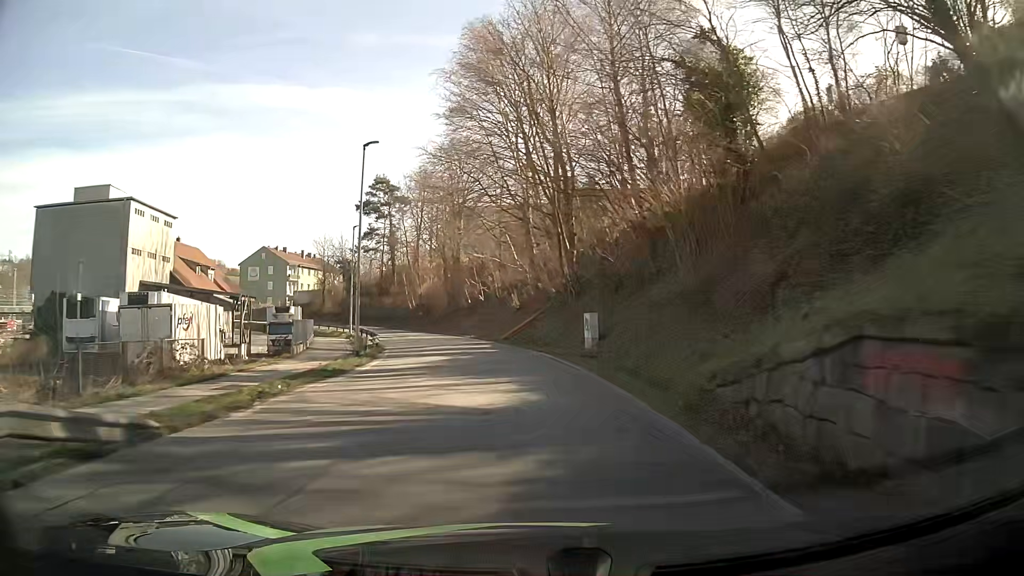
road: residential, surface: asphalt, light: Day
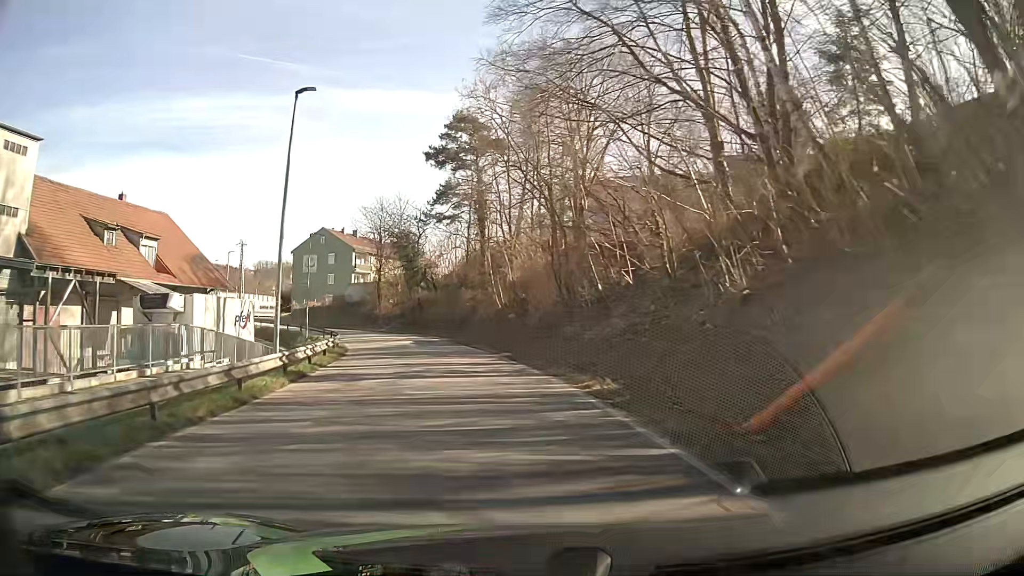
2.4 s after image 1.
(-2.5, +31.7) m; -11°
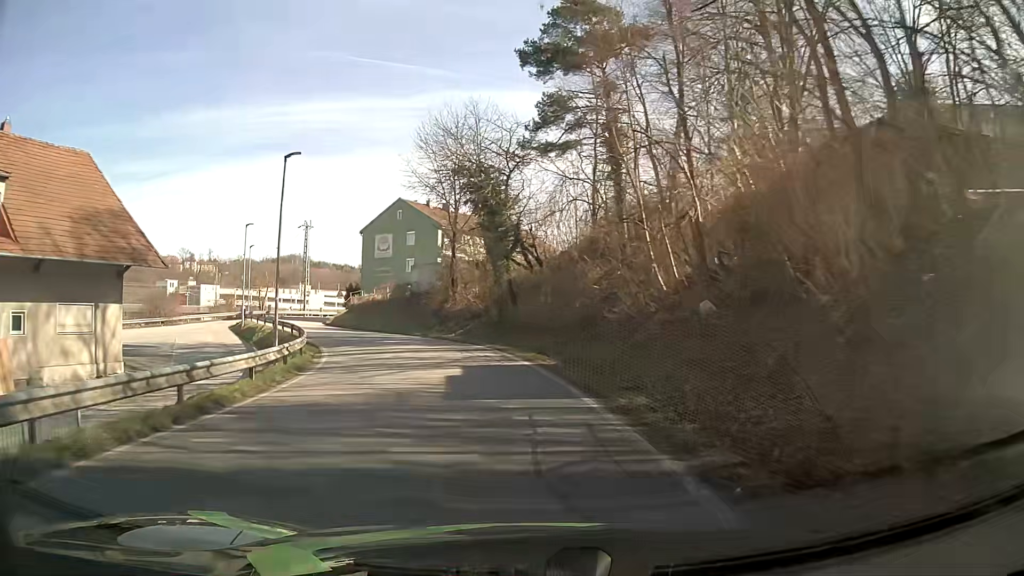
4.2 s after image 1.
(-2.1, +23.4) m; -10°
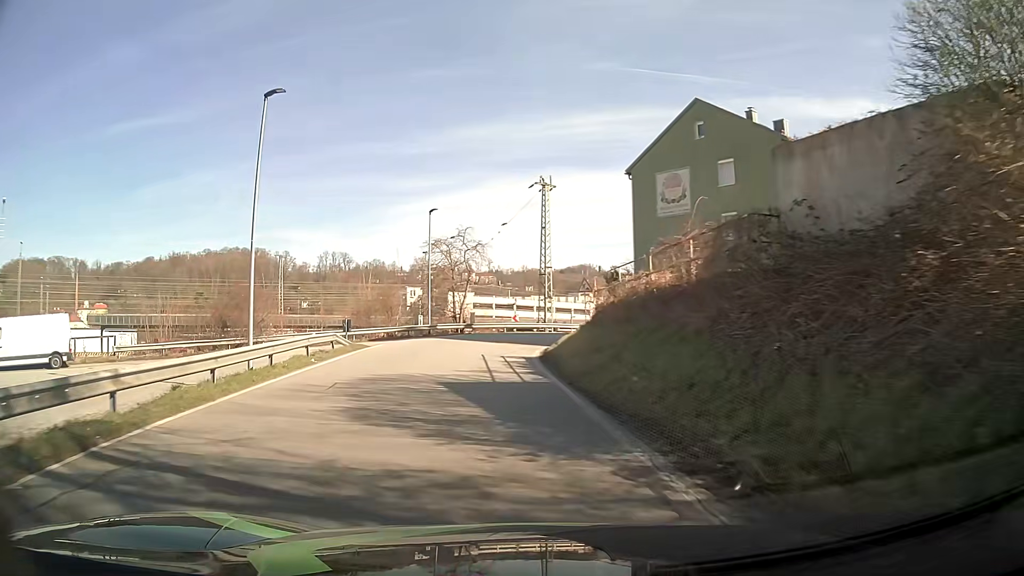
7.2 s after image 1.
(-7.4, +34.8) m; -25°
